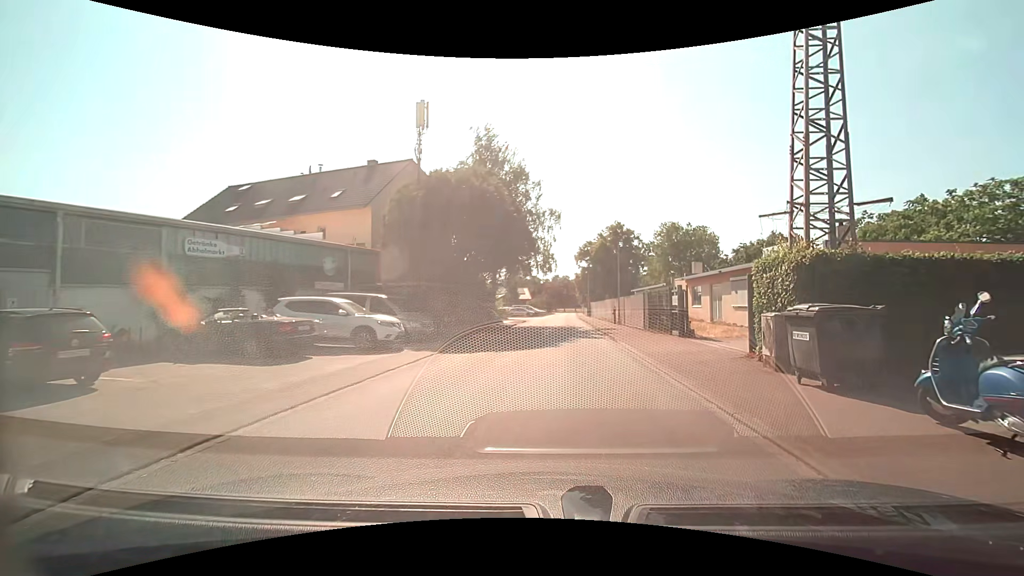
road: unclassified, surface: asphalt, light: Day
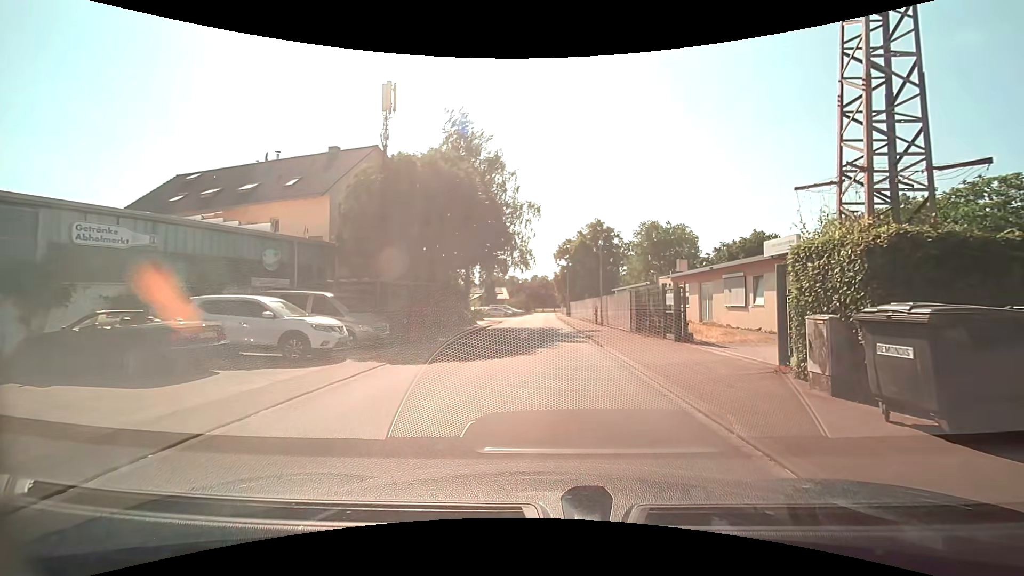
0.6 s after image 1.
(+0.1, +3.0) m; +3°
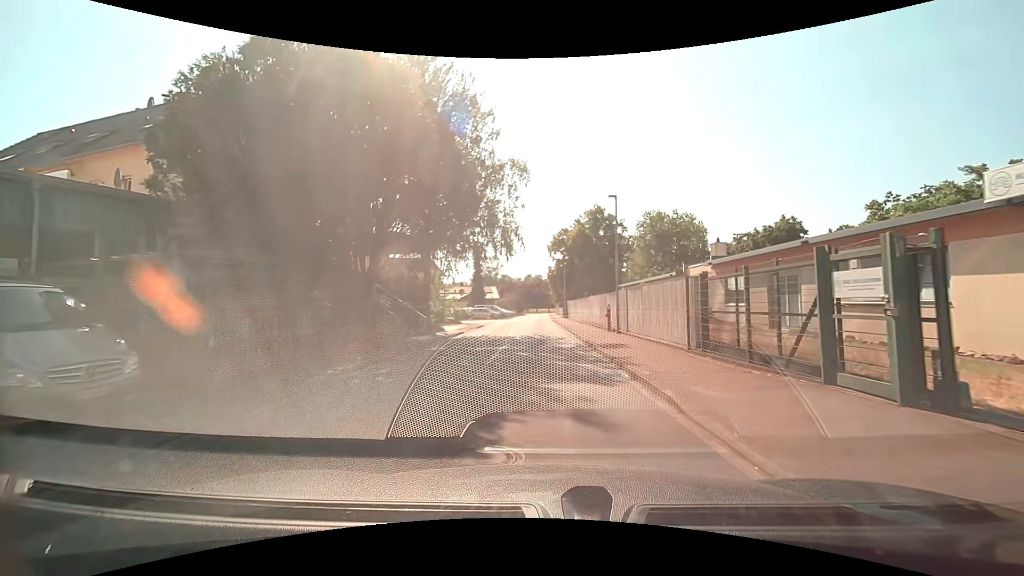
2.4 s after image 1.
(+0.1, +10.8) m; +1°
(0, +10) (0, +20) (0, +30) (-1, +40) (-1, +50) (-1, +60) (-1, +70) (-1, +80) (-1, +90) (-1, +100) m
